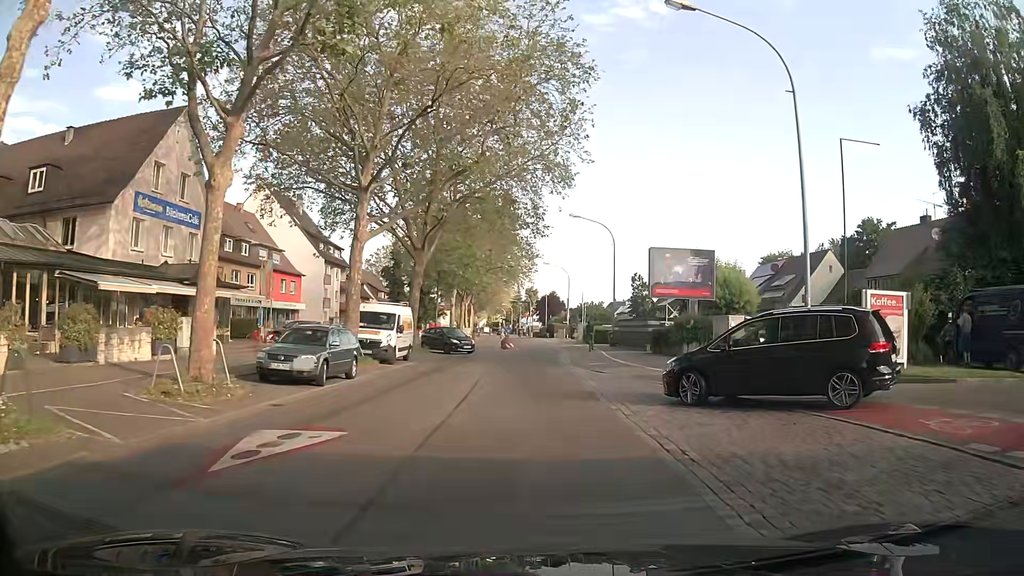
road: secondary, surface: asphalt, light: Day
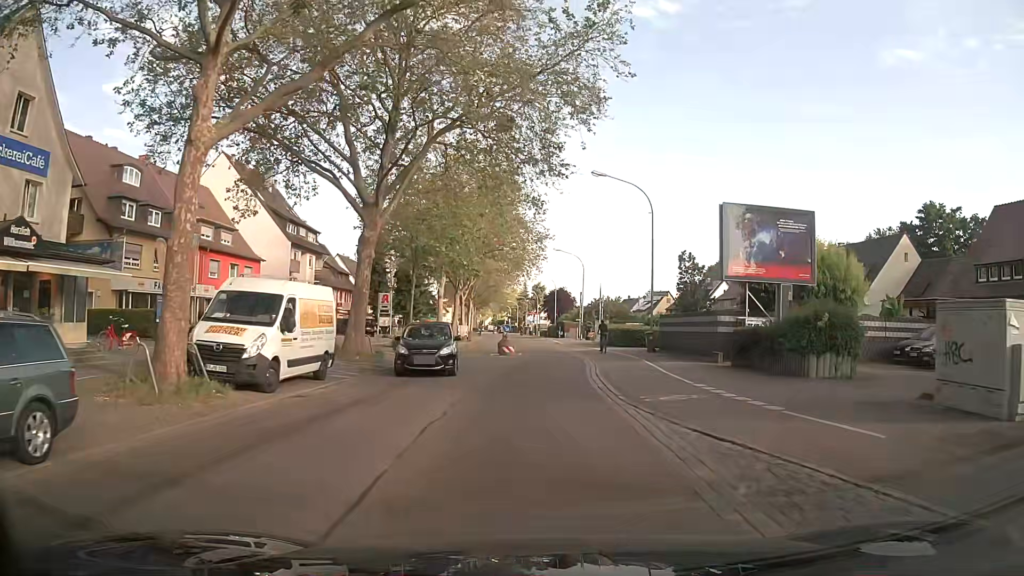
(-0.6, +13.5) m; -2°
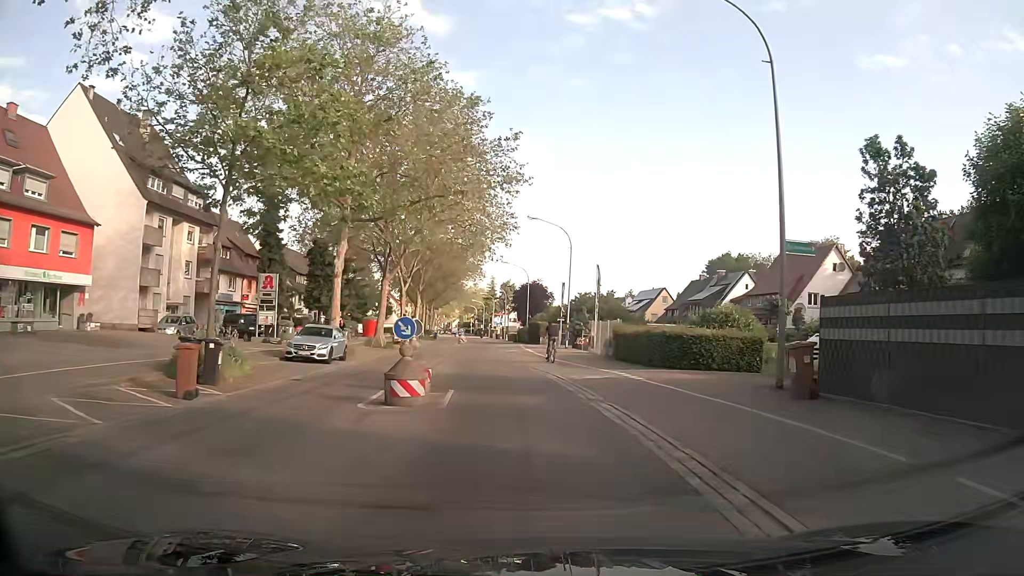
(+0.3, +22.6) m; +3°
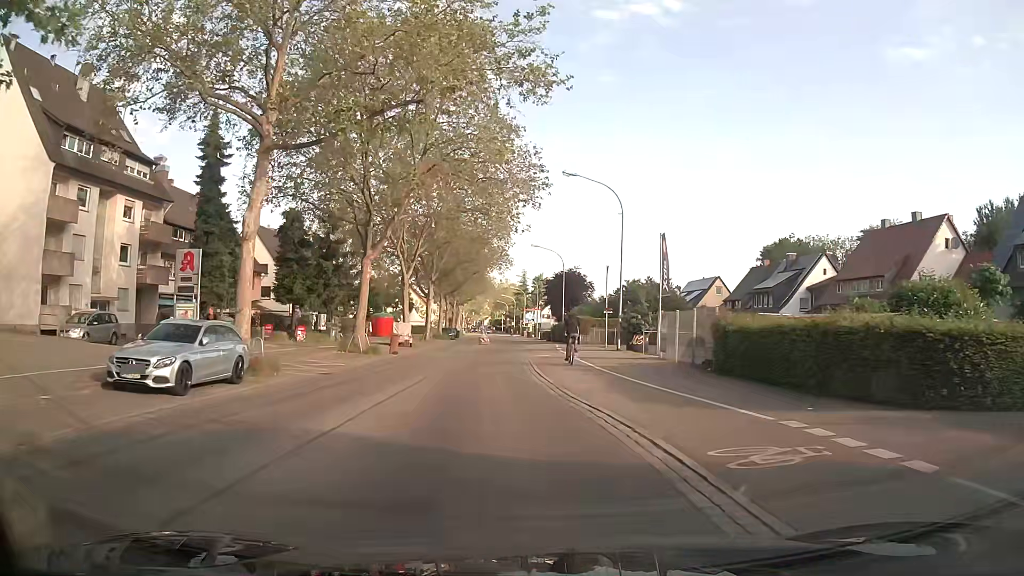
(-0.4, +13.4) m; -3°
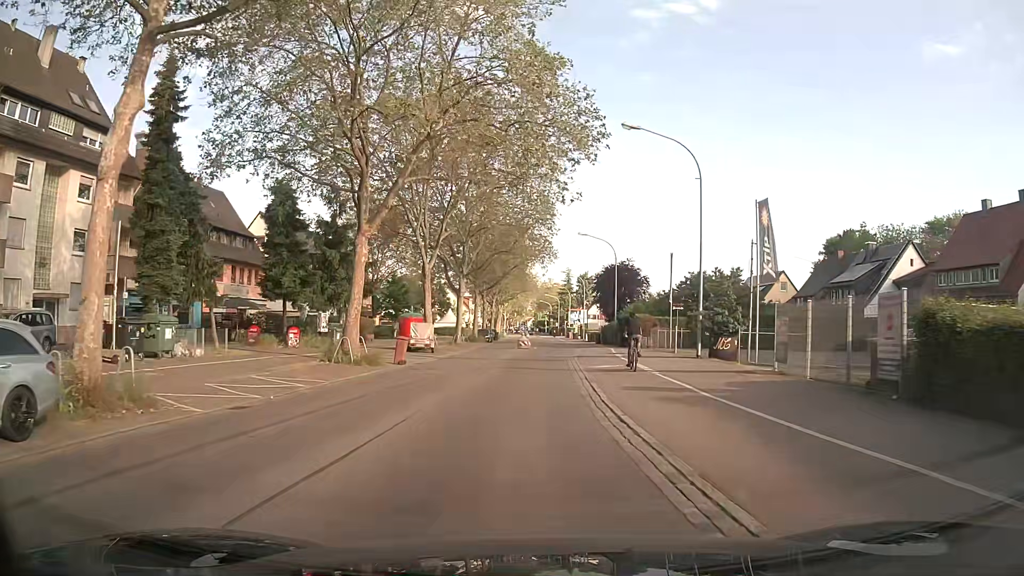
(-0.4, +9.0) m; -4°
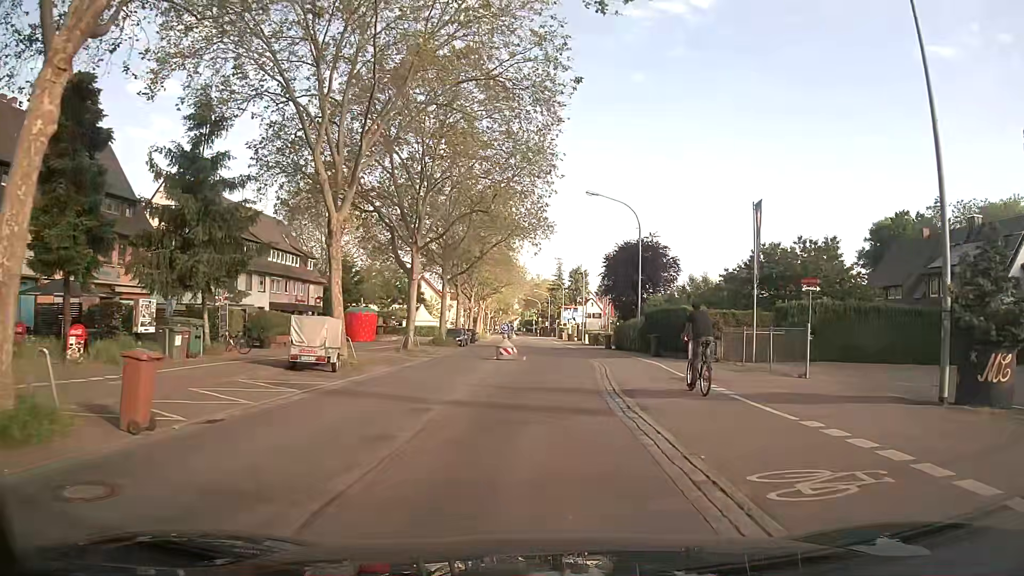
(-0.2, +18.0) m; 0°
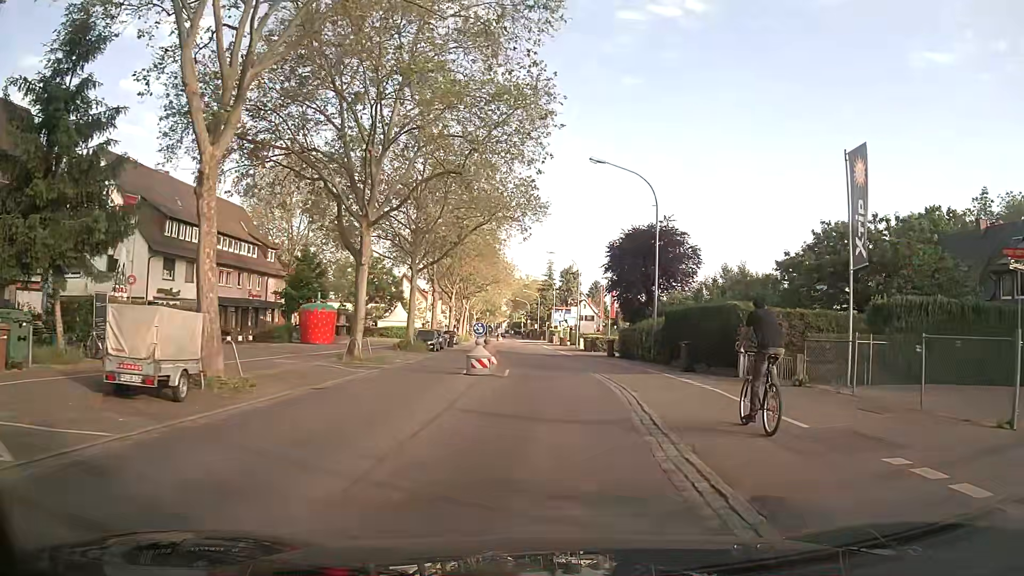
(+0.1, +9.0) m; +2°
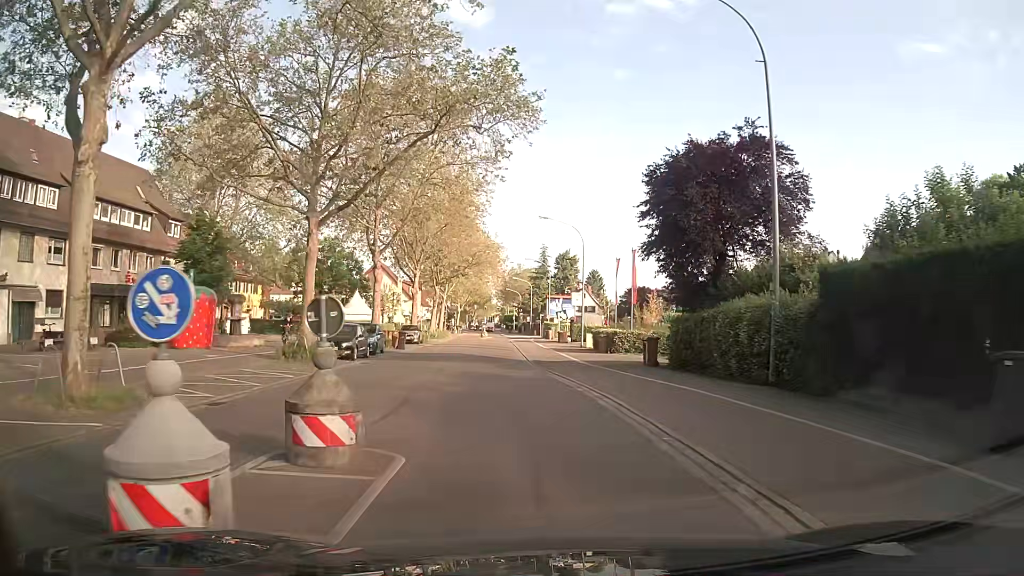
(+0.3, +18.0) m; 0°
(0, +10) (-1, +20) (-2, +30) (-2, +40) (-3, +50) (-3, +60) (-3, +70) (-3, +80) (-3, +90) (-4, +100) m
